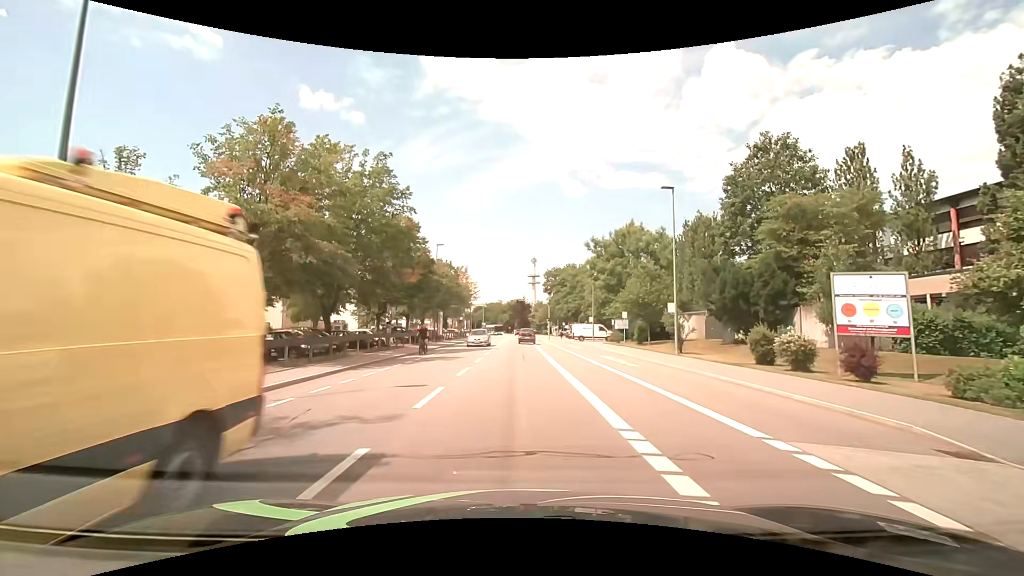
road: tertiary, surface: asphalt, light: Day
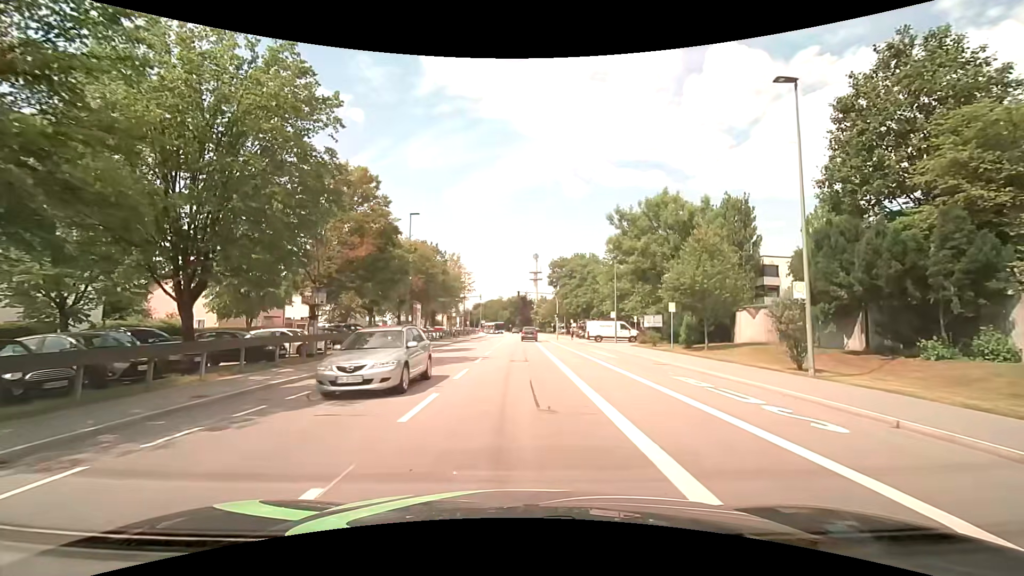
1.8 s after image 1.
(-0.1, +13.5) m; 0°
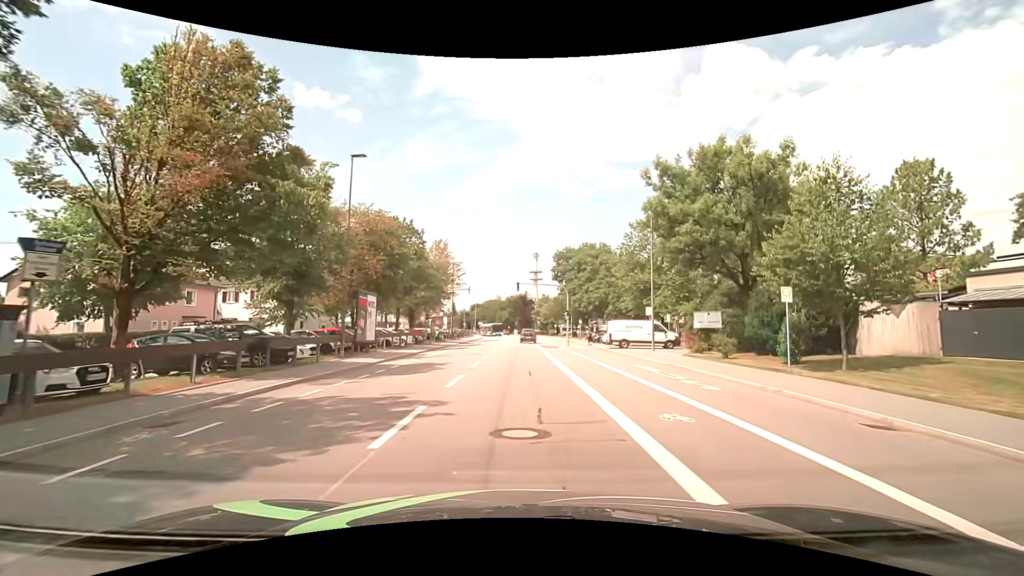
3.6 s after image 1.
(-0.1, +13.6) m; 0°
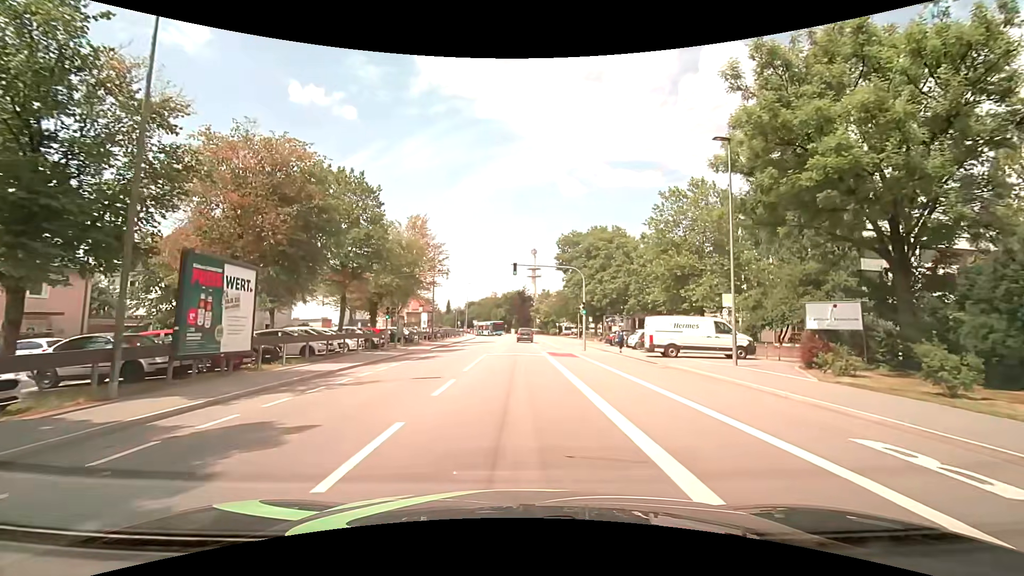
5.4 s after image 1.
(0.0, +13.5) m; +1°
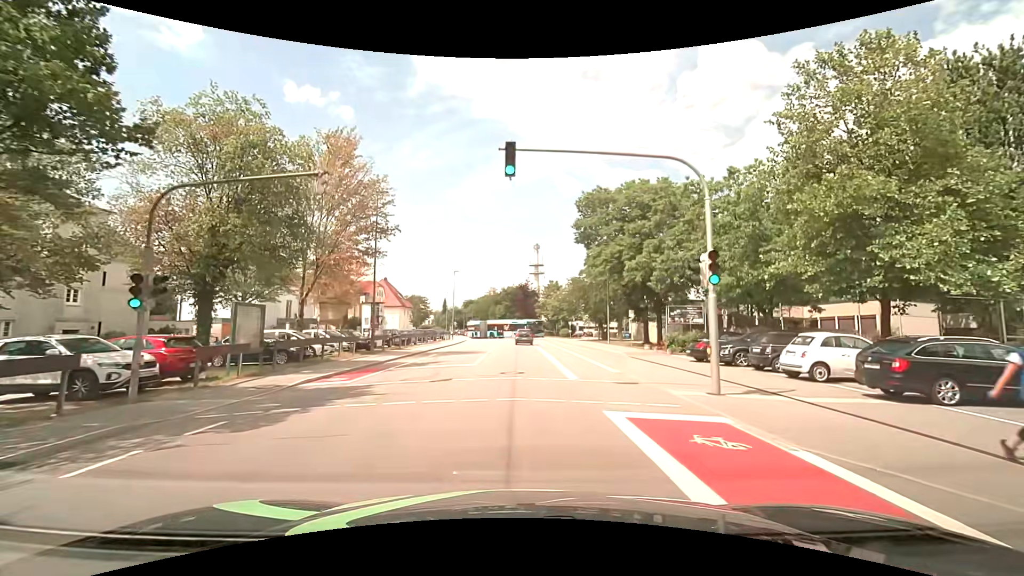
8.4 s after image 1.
(-0.2, +22.6) m; 0°
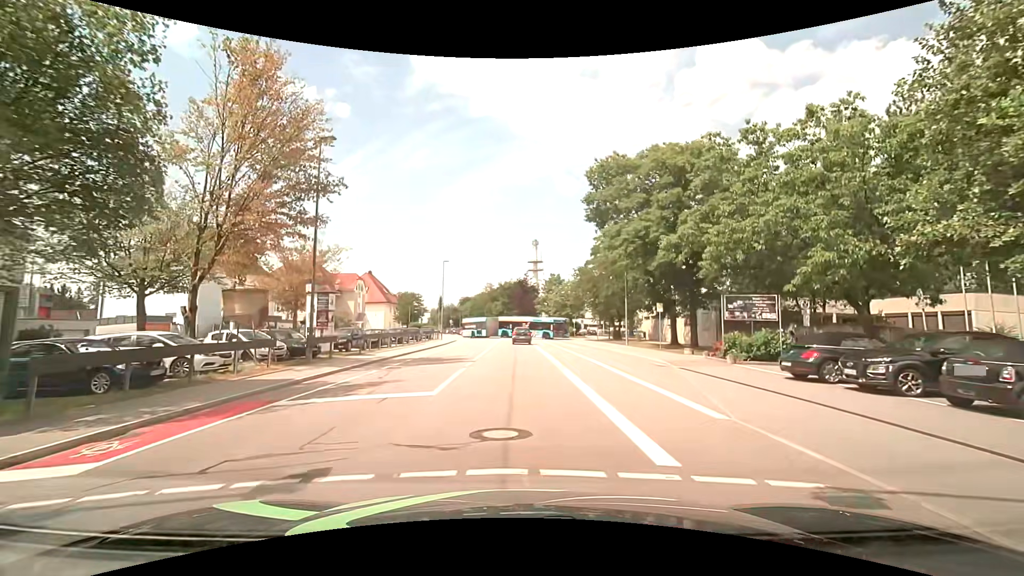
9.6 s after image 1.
(-0.1, +9.0) m; -1°
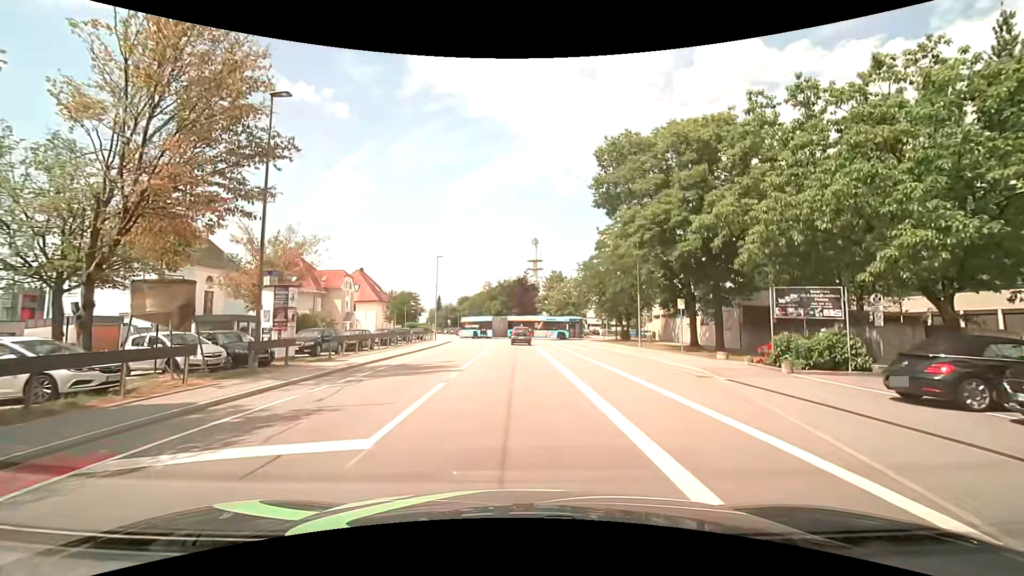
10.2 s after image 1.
(0.0, +4.5) m; +1°
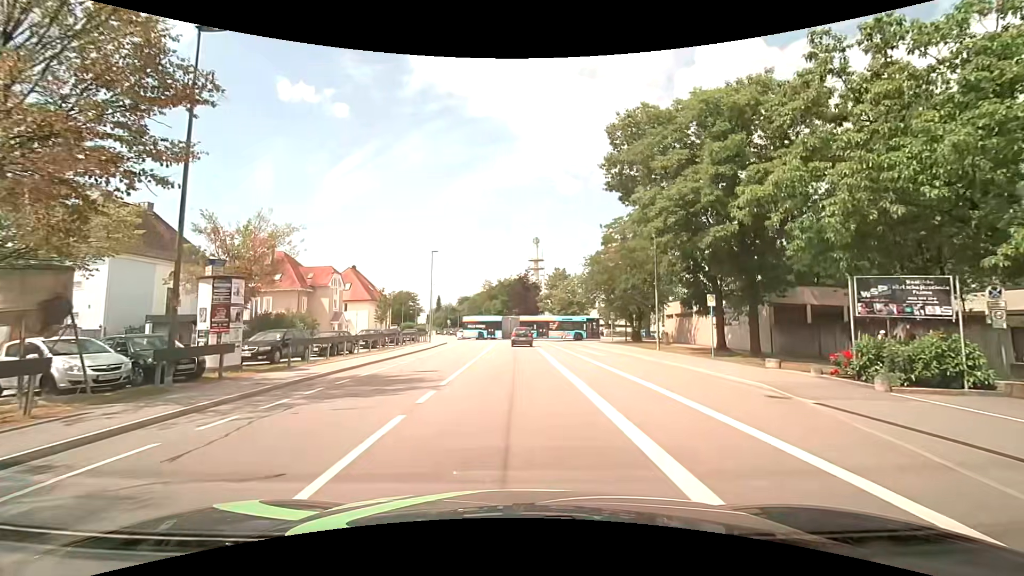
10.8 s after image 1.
(0.0, +4.3) m; 0°
